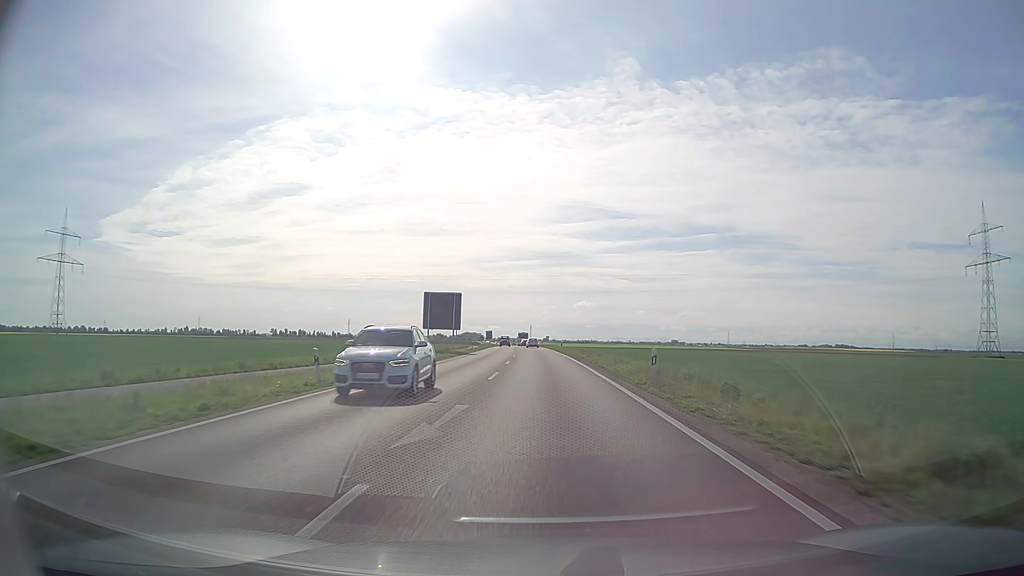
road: secondary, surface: asphalt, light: Day
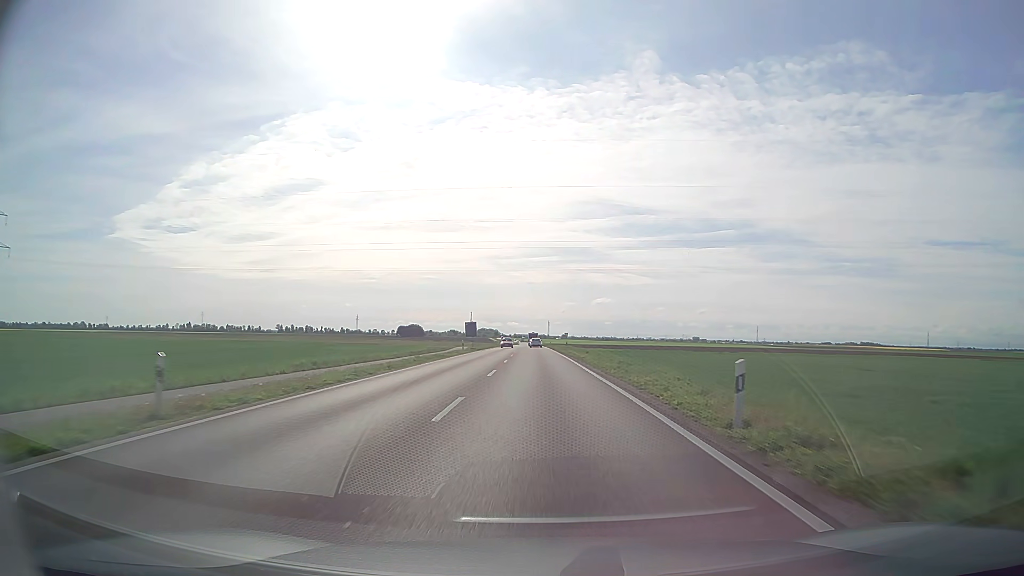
(-0.6, +59.1) m; -1°
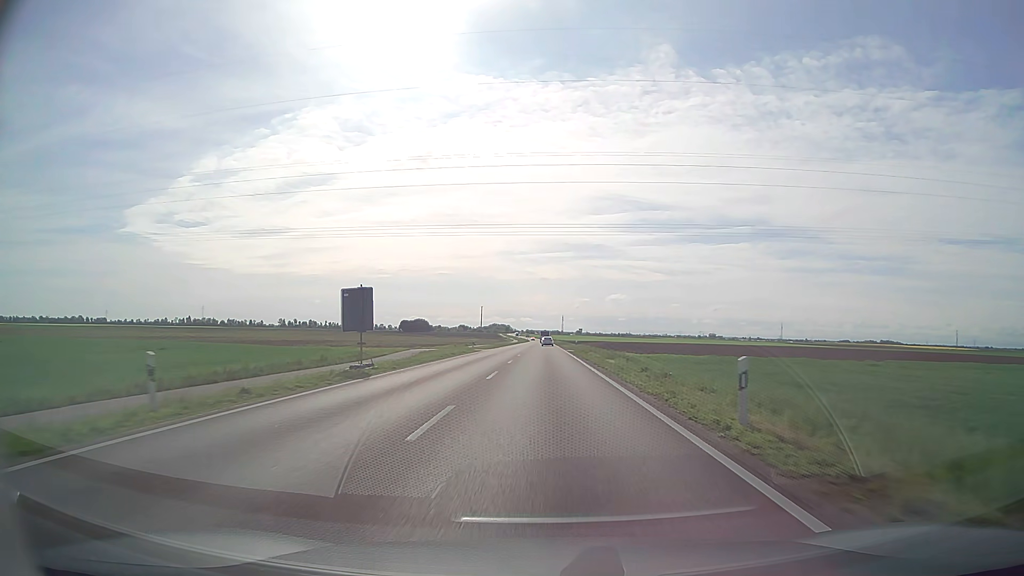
(-0.6, +50.4) m; -1°
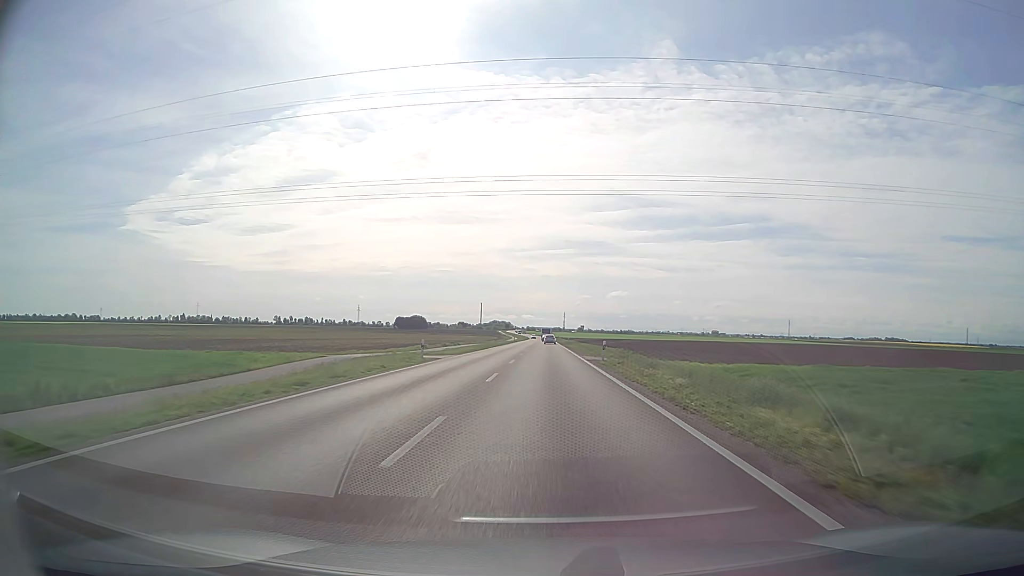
(-0.1, +25.9) m; 0°
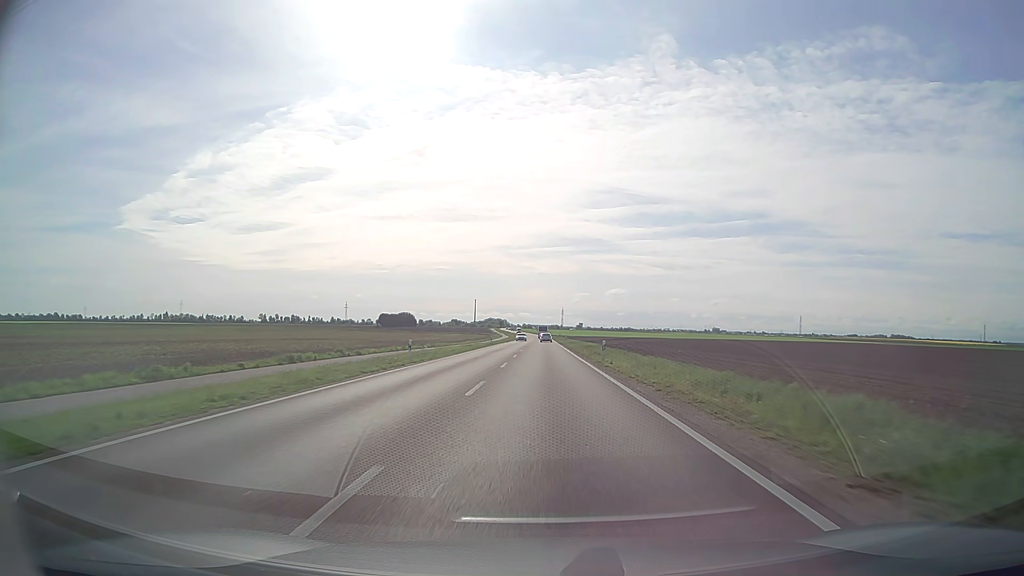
(+0.2, +52.4) m; 0°
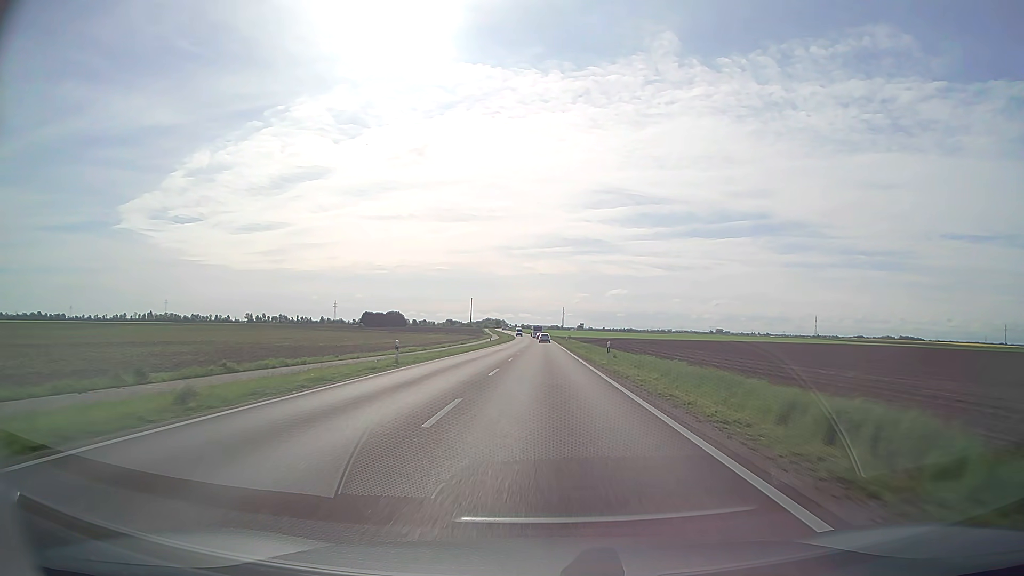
(-0.1, +53.1) m; 0°
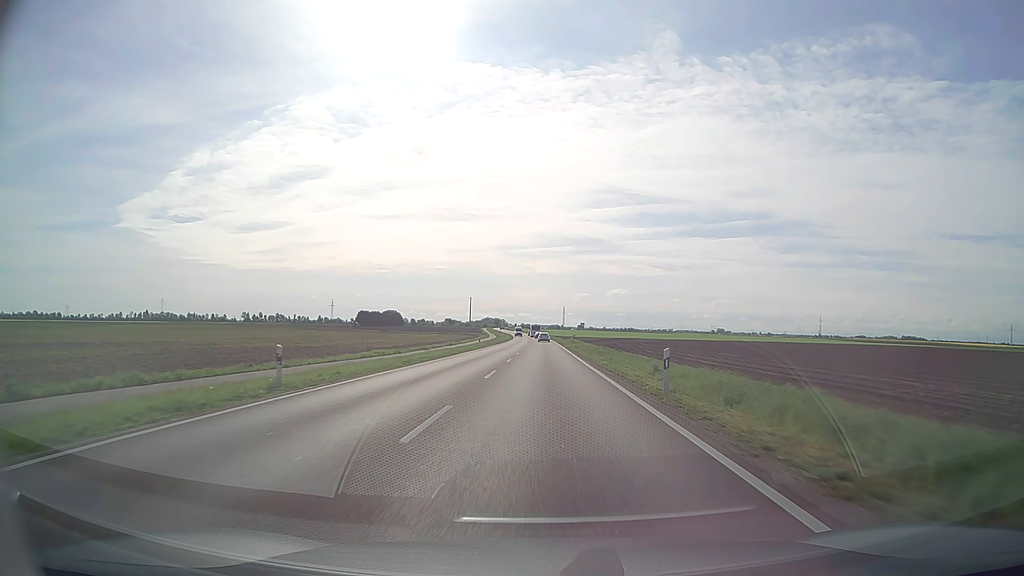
(0.0, +13.5) m; 0°
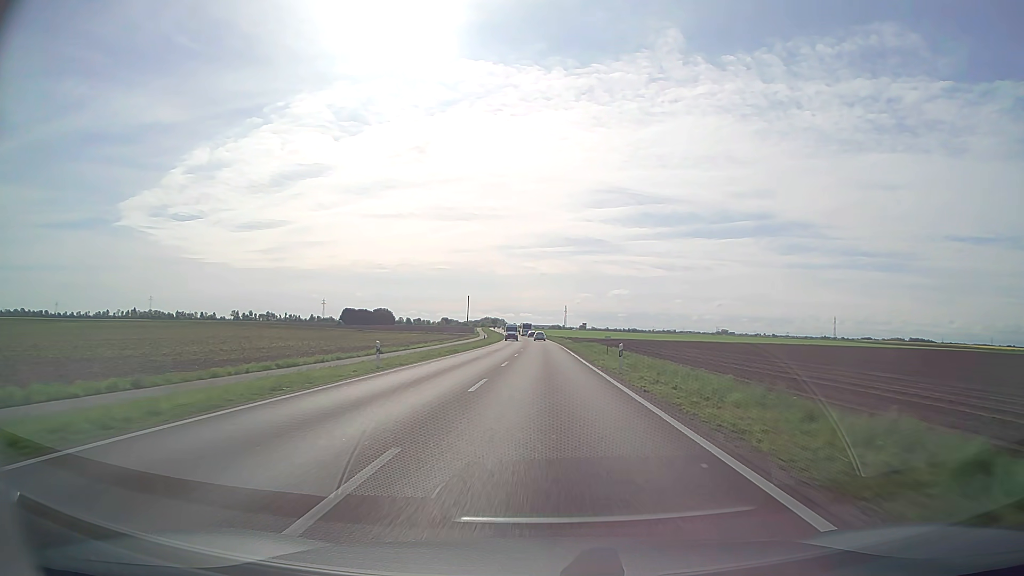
(0.0, +40.8) m; 0°
(0, +10) (0, +20) (0, +30) (0, +40) (0, +50) (0, +60) (0, +70) (0, +80) (0, +90) (-1, +100) m
